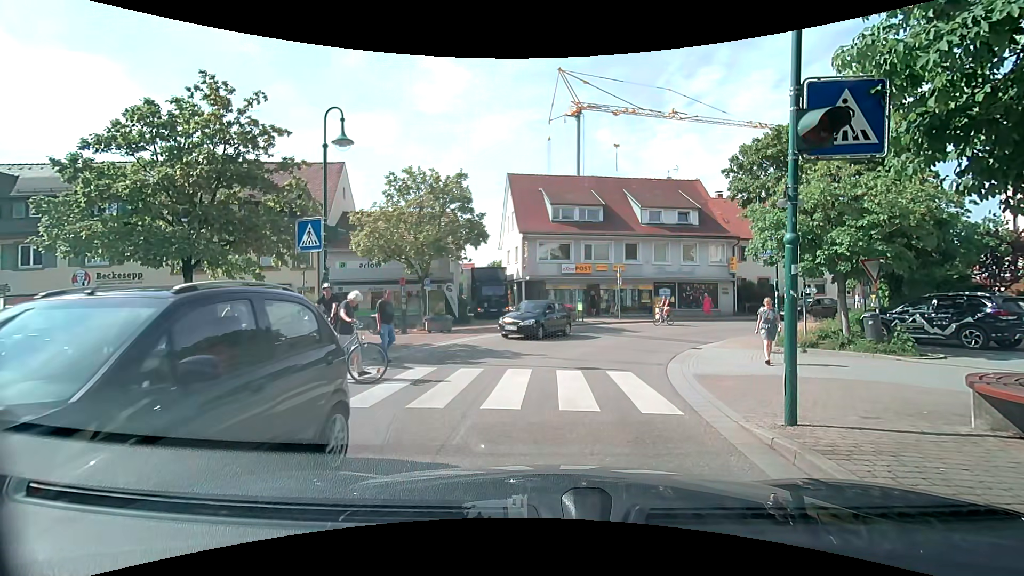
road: tertiary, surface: asphalt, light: Day
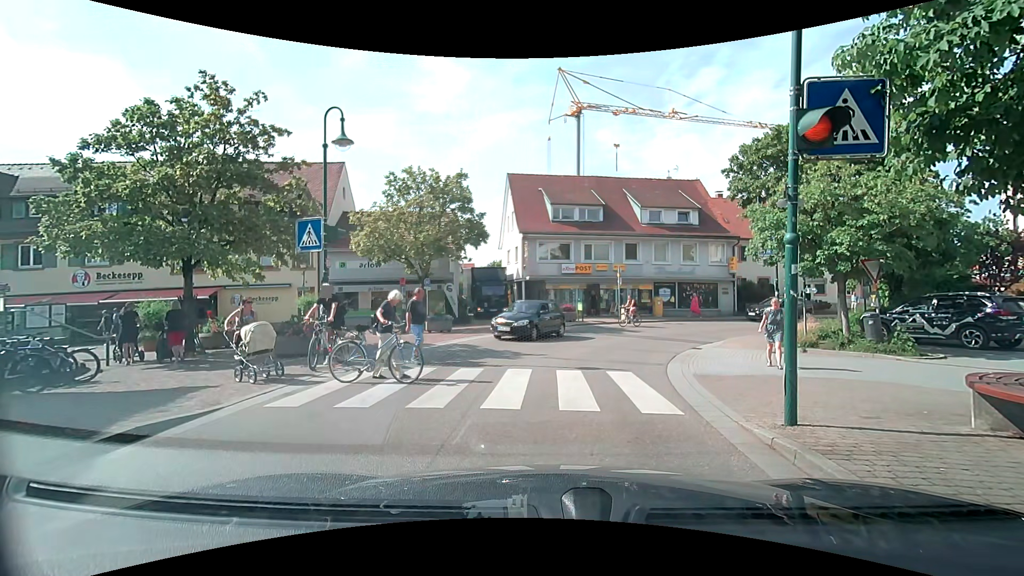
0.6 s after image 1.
(0.0, 0.0) m; 0°
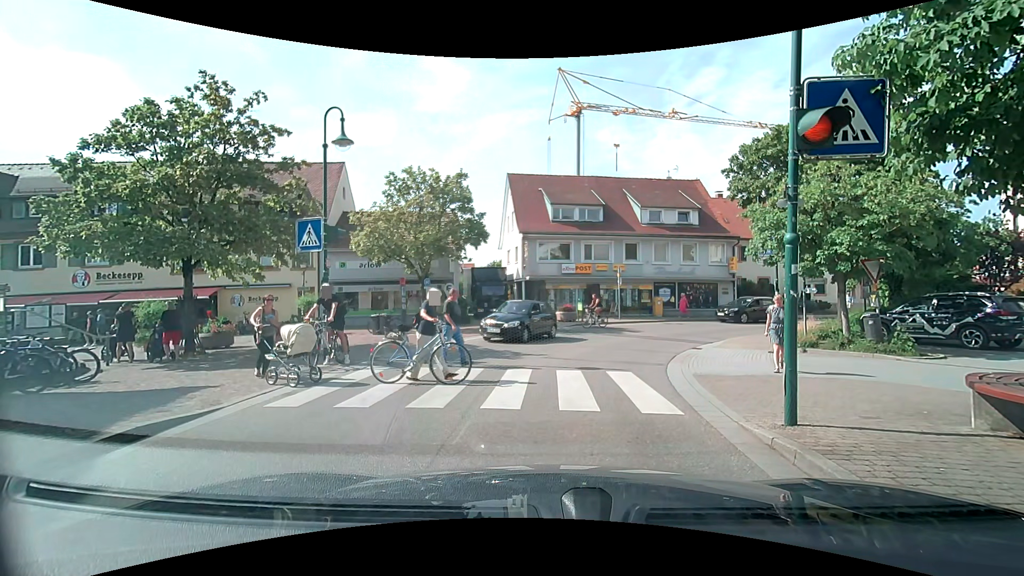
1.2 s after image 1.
(0.0, 0.0) m; 0°
